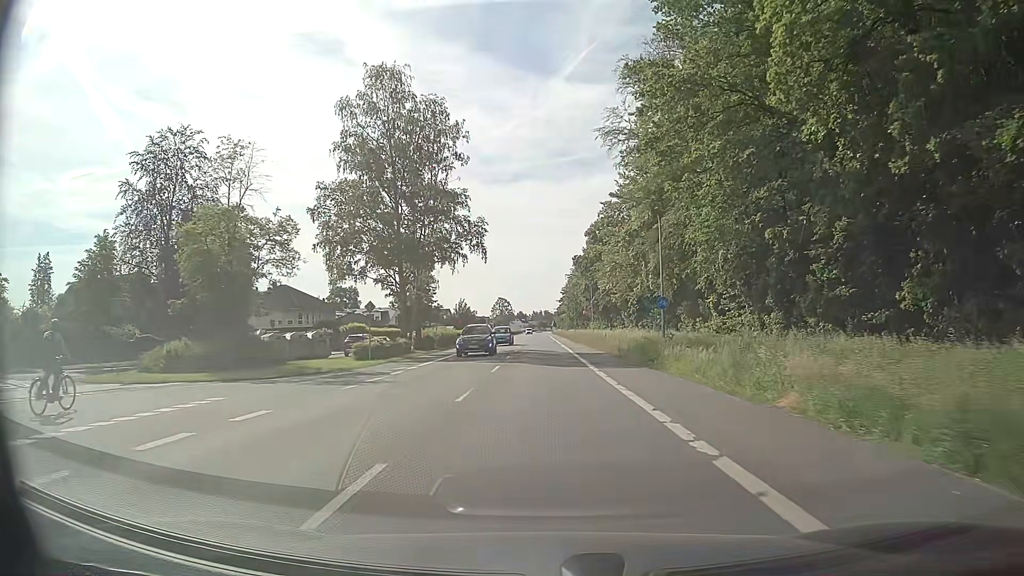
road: primary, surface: asphalt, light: Day
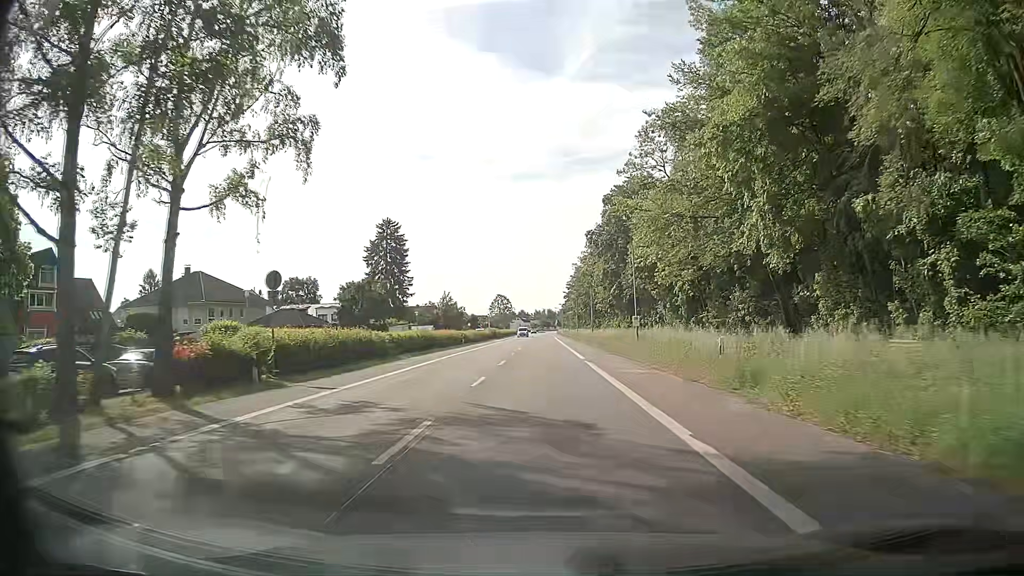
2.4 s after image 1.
(-0.1, +33.1) m; 0°
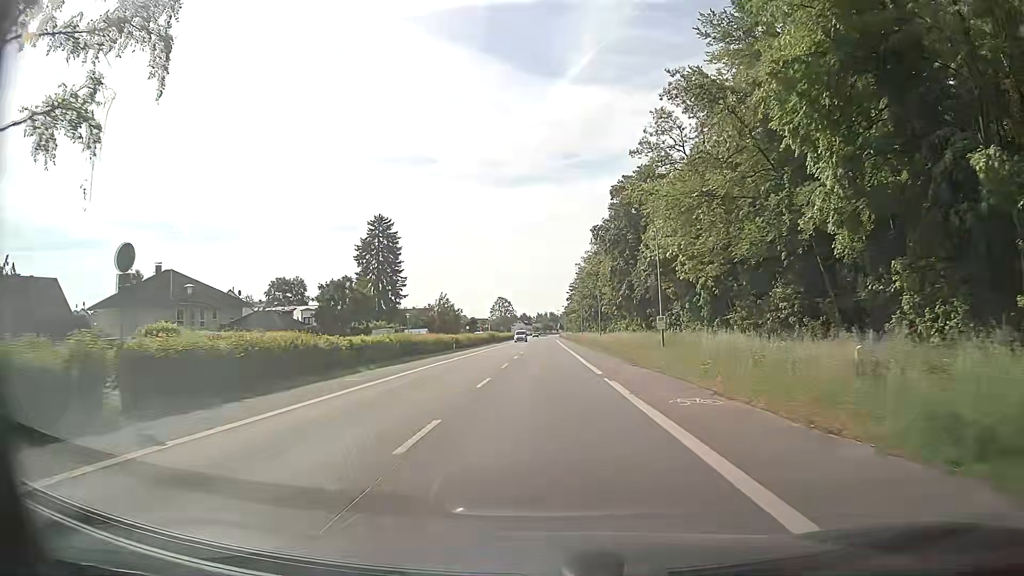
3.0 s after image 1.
(-0.1, +8.3) m; -1°
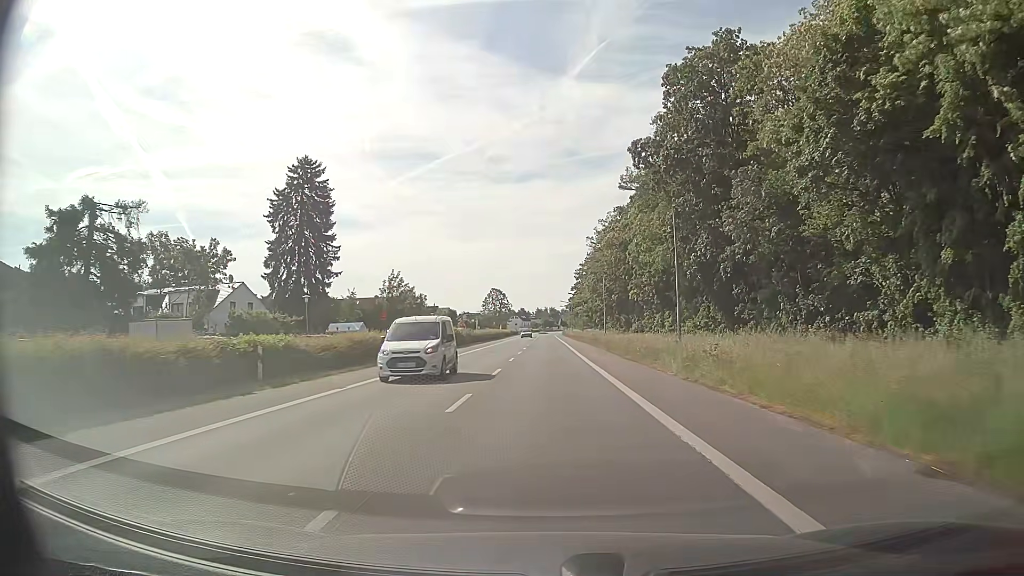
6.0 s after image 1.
(+0.1, +41.5) m; 0°
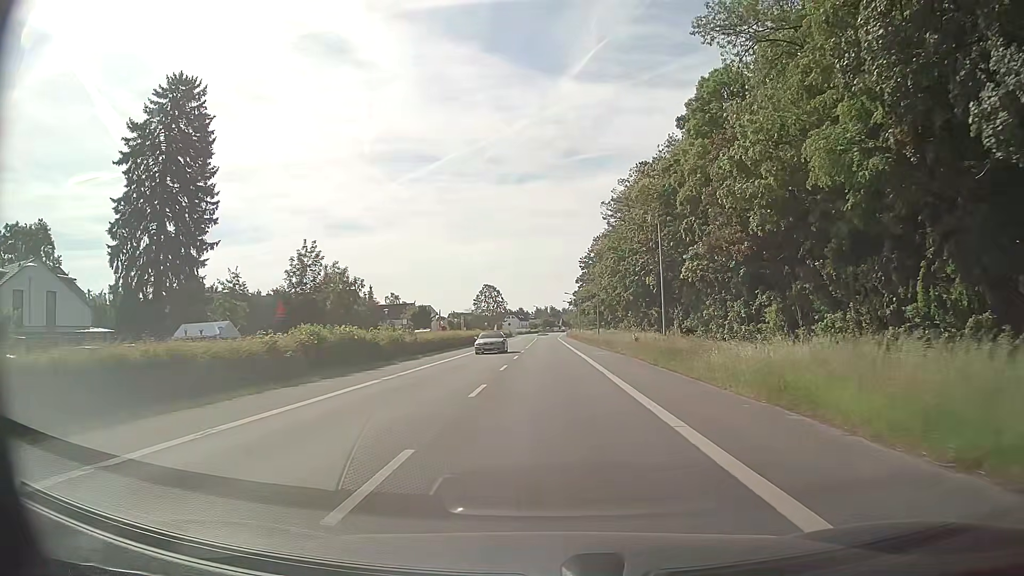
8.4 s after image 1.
(0.0, +33.3) m; 0°
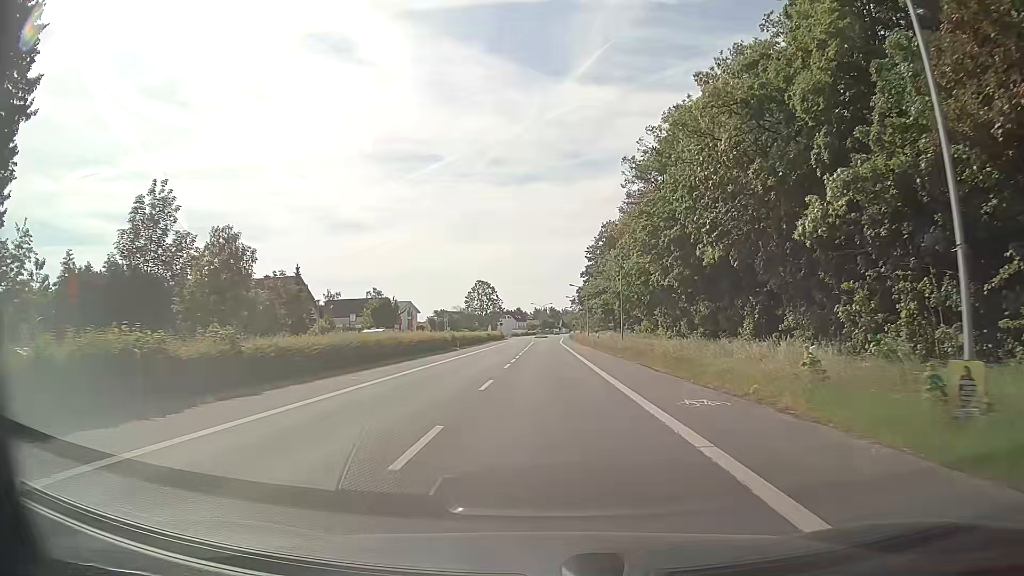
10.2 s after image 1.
(+0.1, +25.0) m; +1°
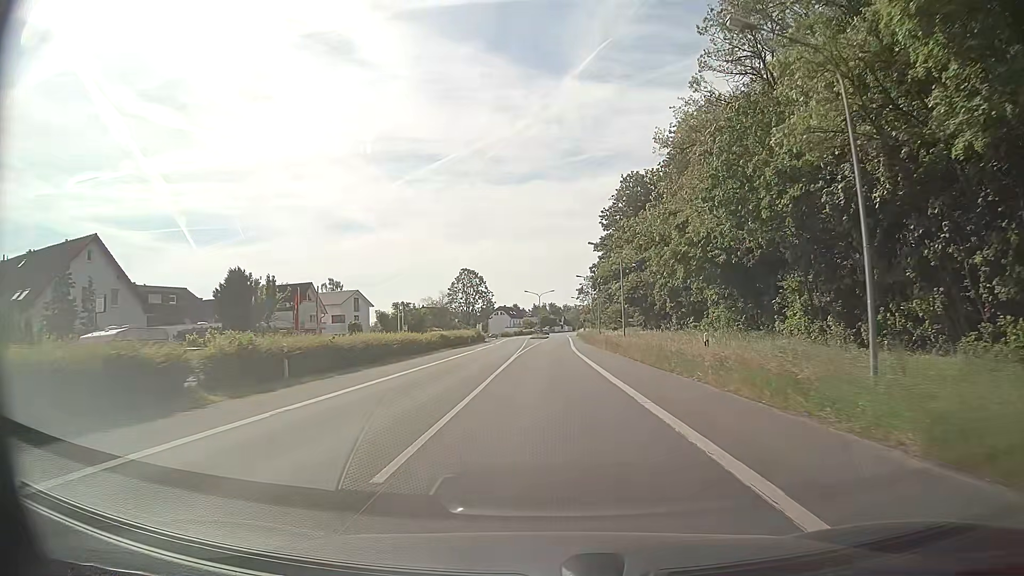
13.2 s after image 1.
(-0.3, +41.8) m; 0°
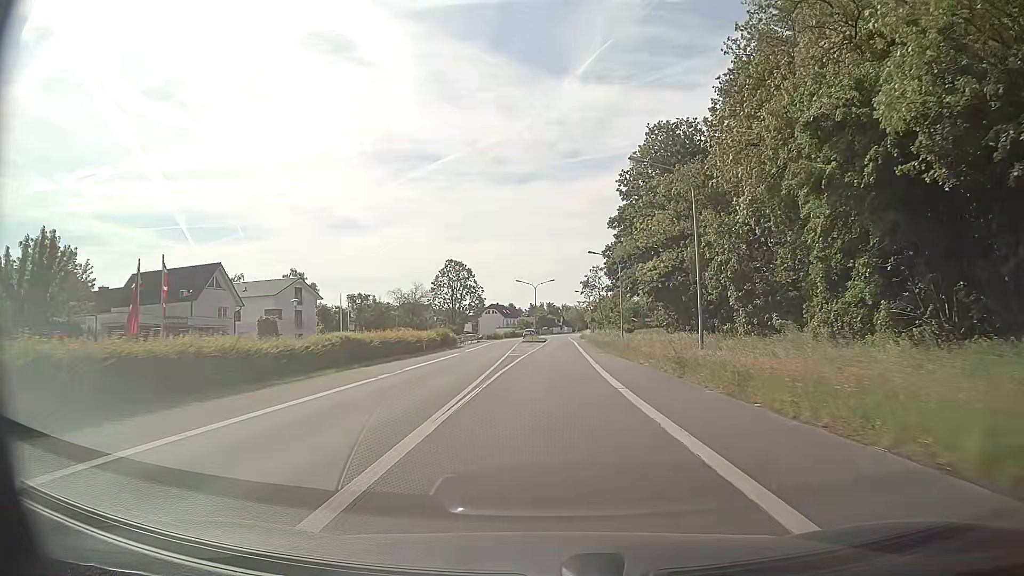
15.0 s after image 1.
(0.0, +25.1) m; 0°
(0, +10) (0, +20) (0, +30) (+1, +40) (+1, +50) (+1, +60) (+2, +70) (+2, +80) (+2, +90) (+2, +100) m
